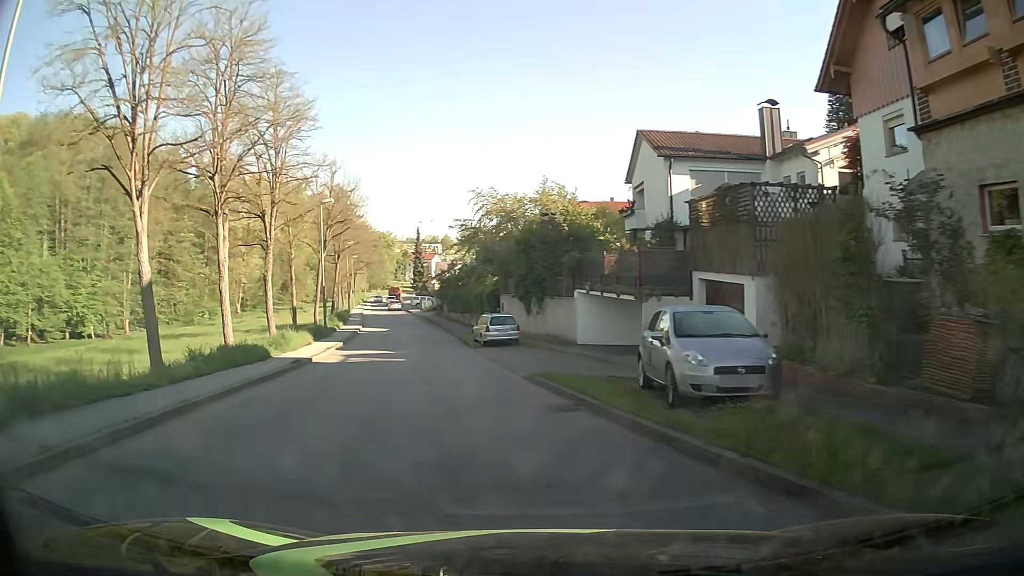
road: unclassified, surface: asphalt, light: Day
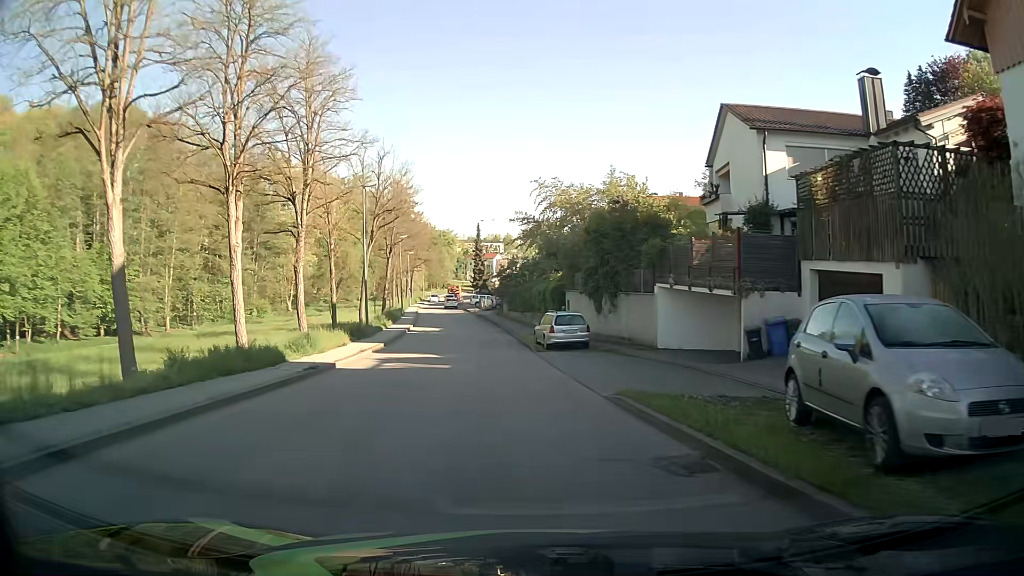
(-0.2, +4.6) m; -5°
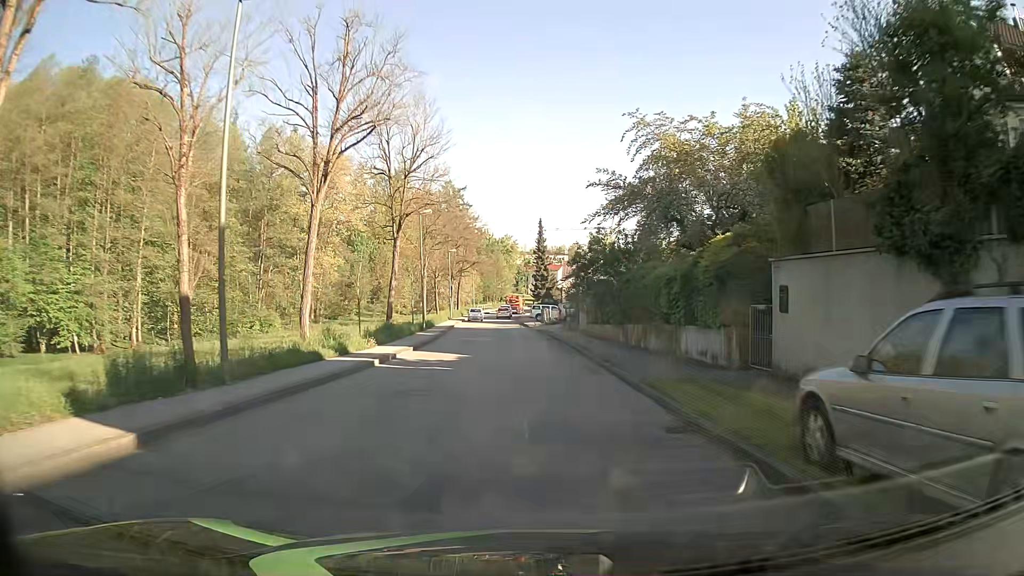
(-1.4, +23.3) m; -4°
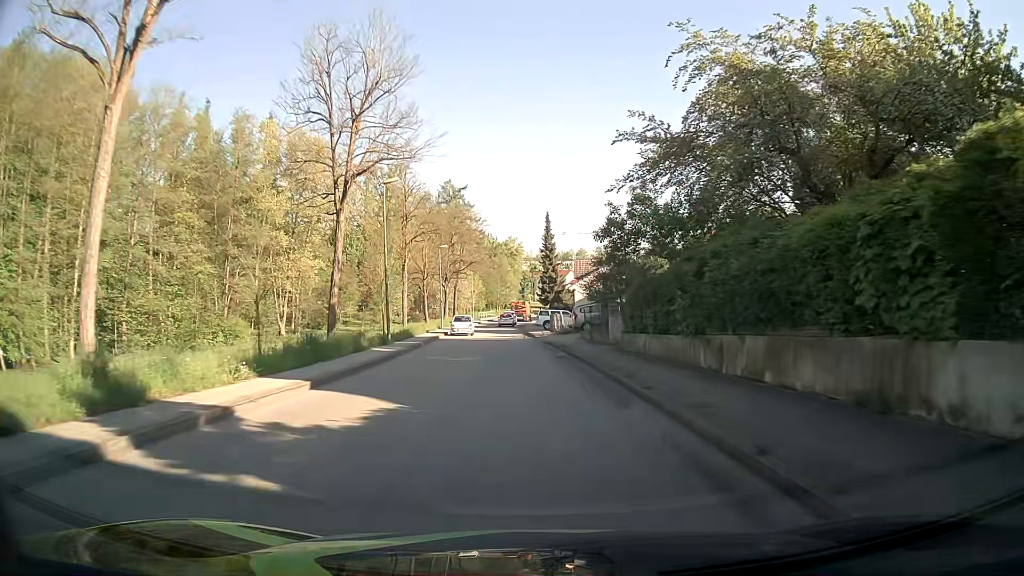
(-0.1, +12.4) m; -1°
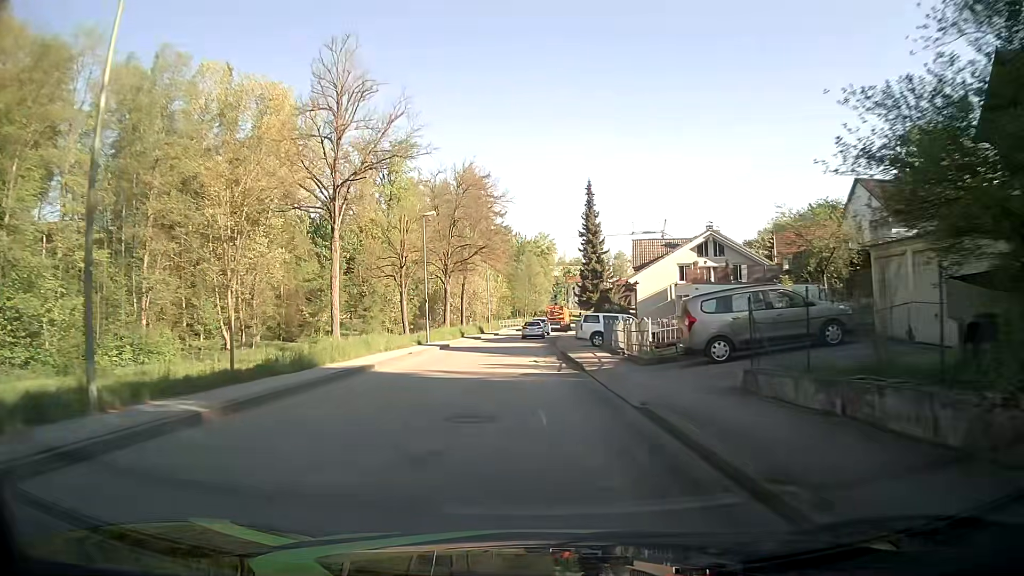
(-0.4, +24.0) m; -3°
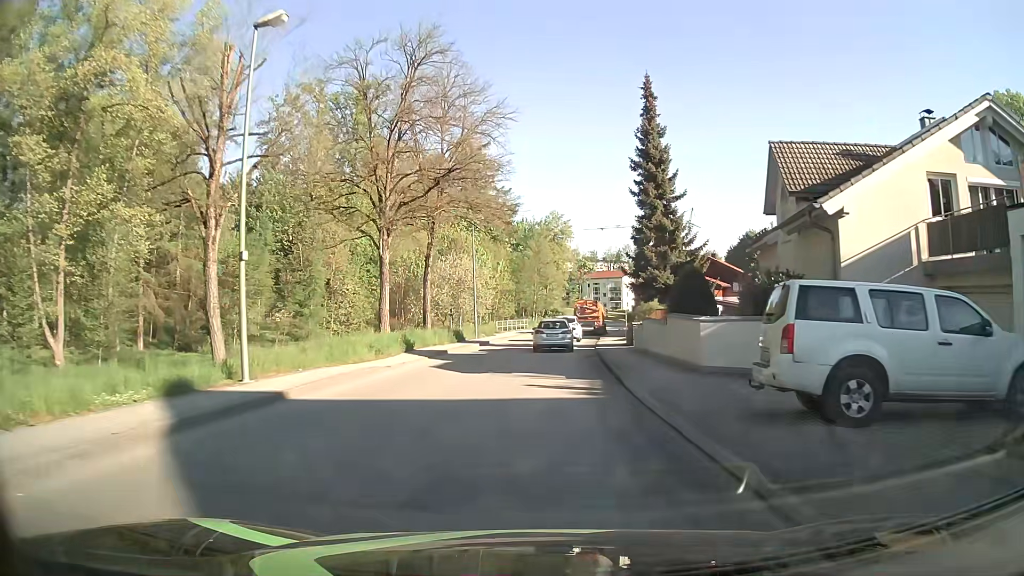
(-0.3, +27.5) m; 0°
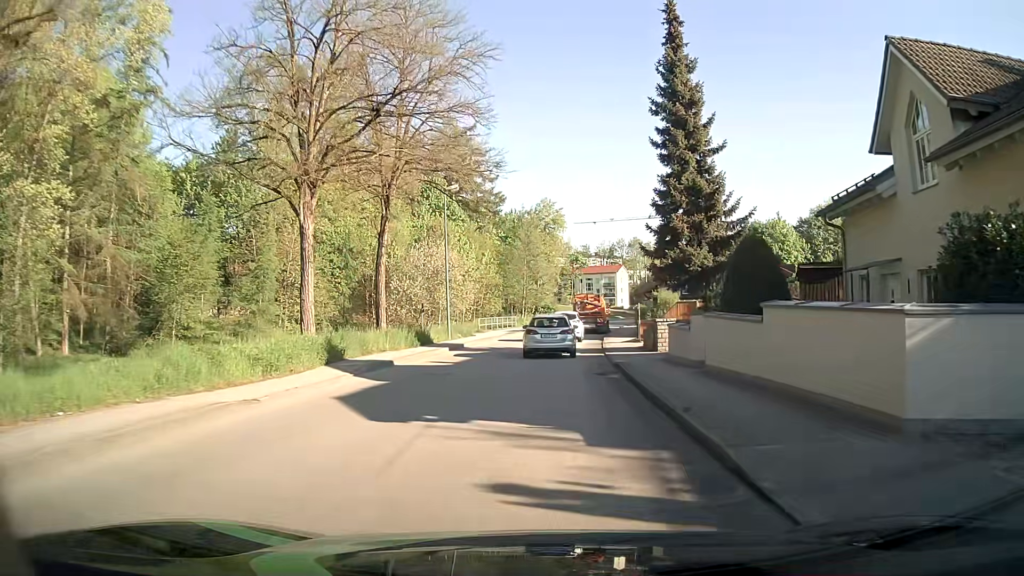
(0.0, +9.0) m; +1°
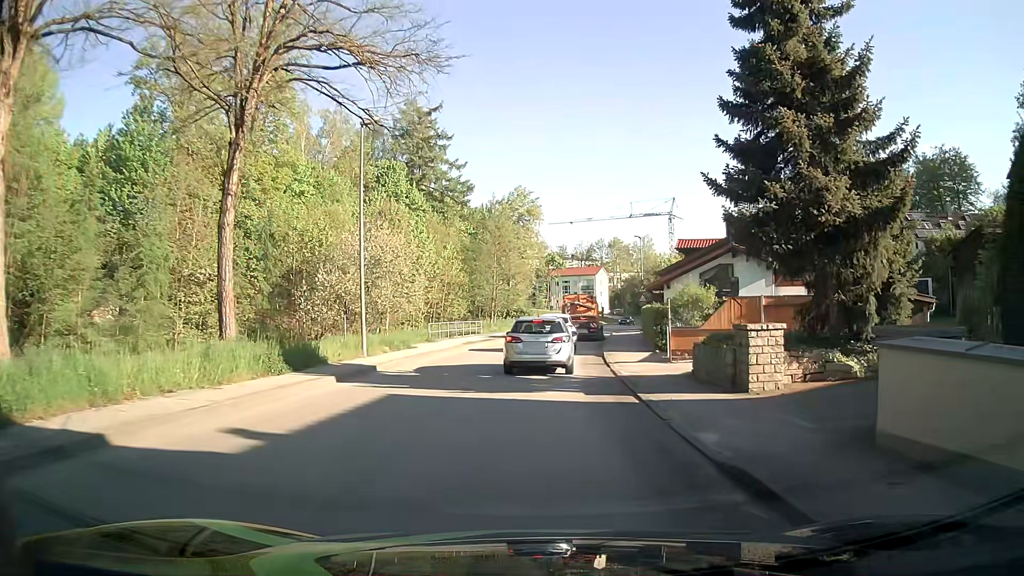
(+0.1, +12.7) m; +2°
(0, +10) (0, +20) (+1, +30) (+2, +40) (+3, +50) (+4, +60) (+6, +70) (+8, +79) (+10, +89) (+13, +99) m
